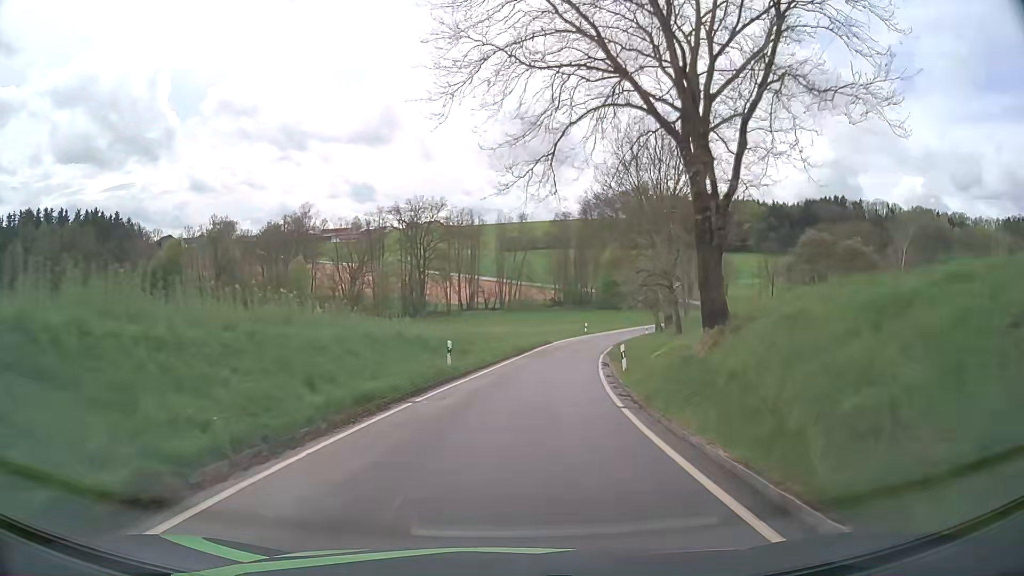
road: tertiary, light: Day
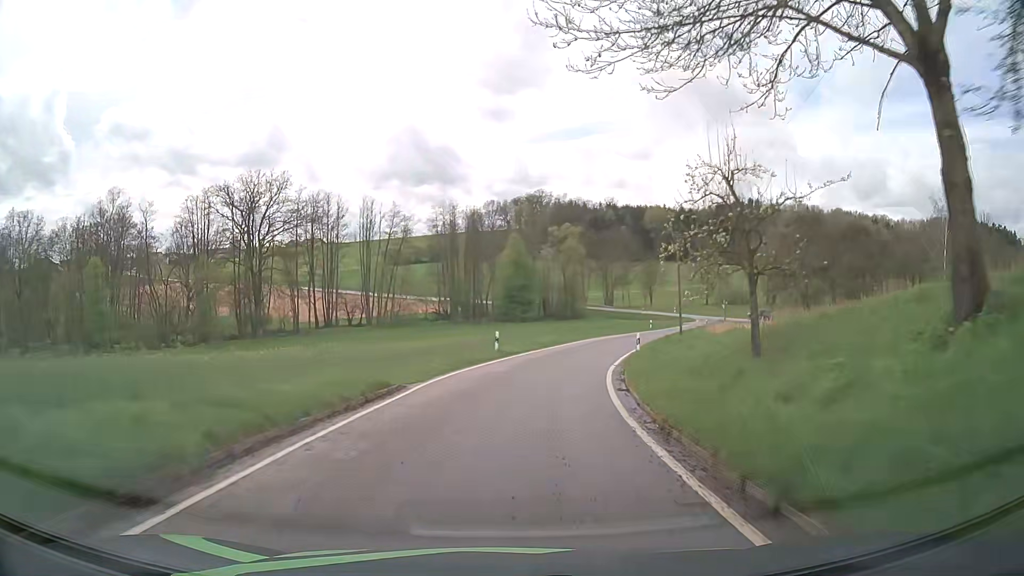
(+3.2, +35.3) m; +9°
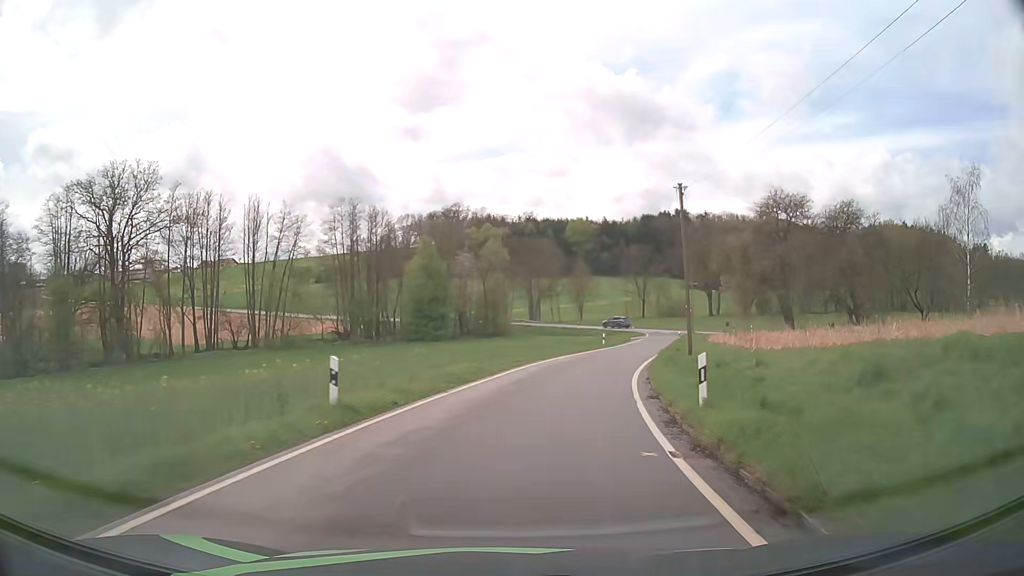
(+0.9, +17.1) m; +7°
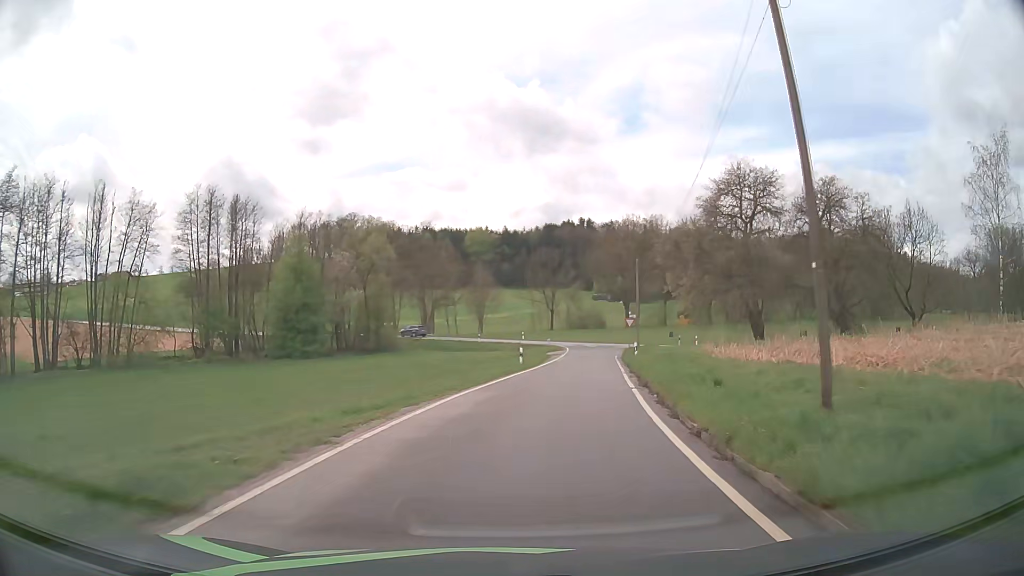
(+1.4, +16.7) m; +9°
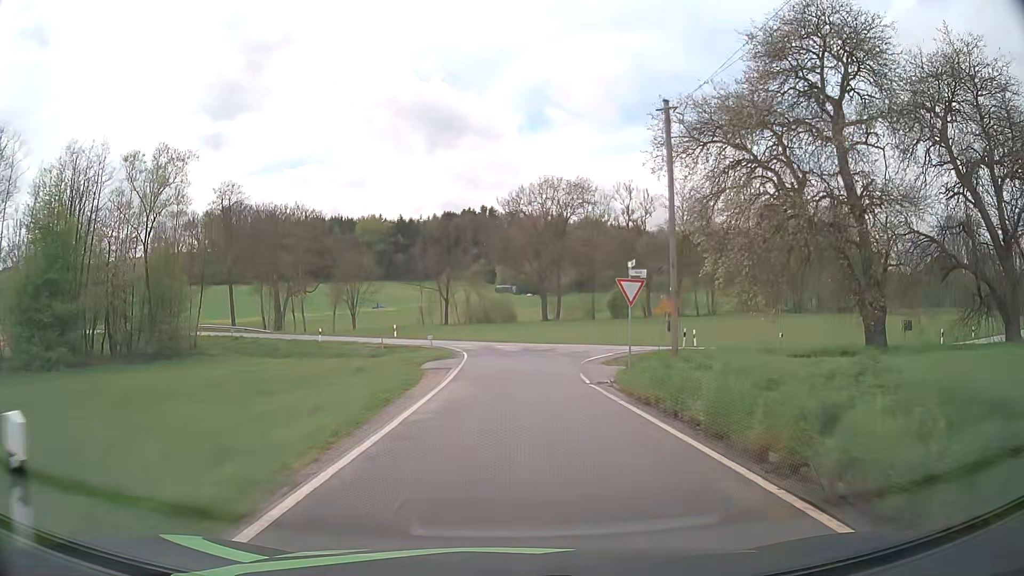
(+2.6, +30.0) m; +8°
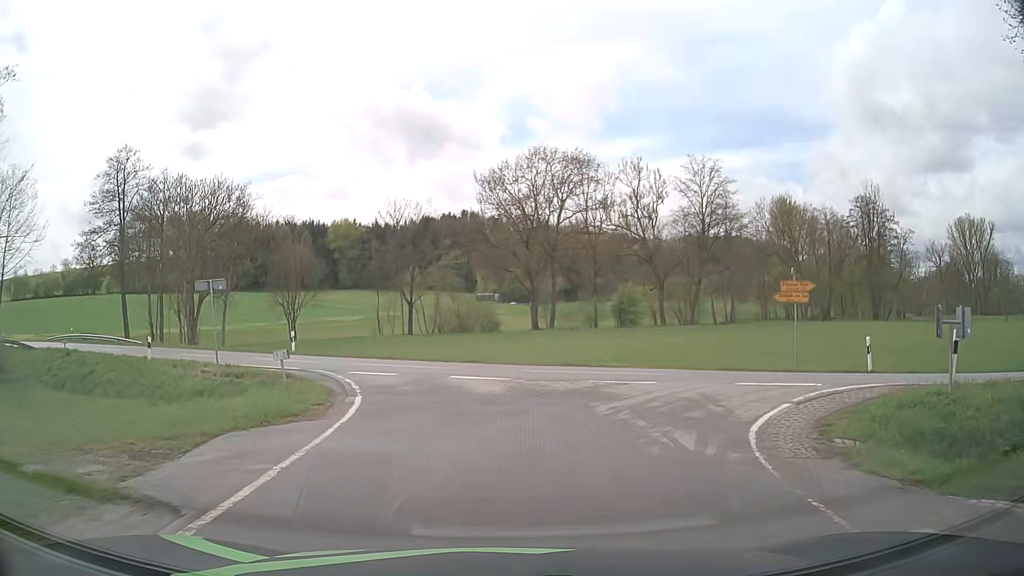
(+0.3, +21.0) m; +1°
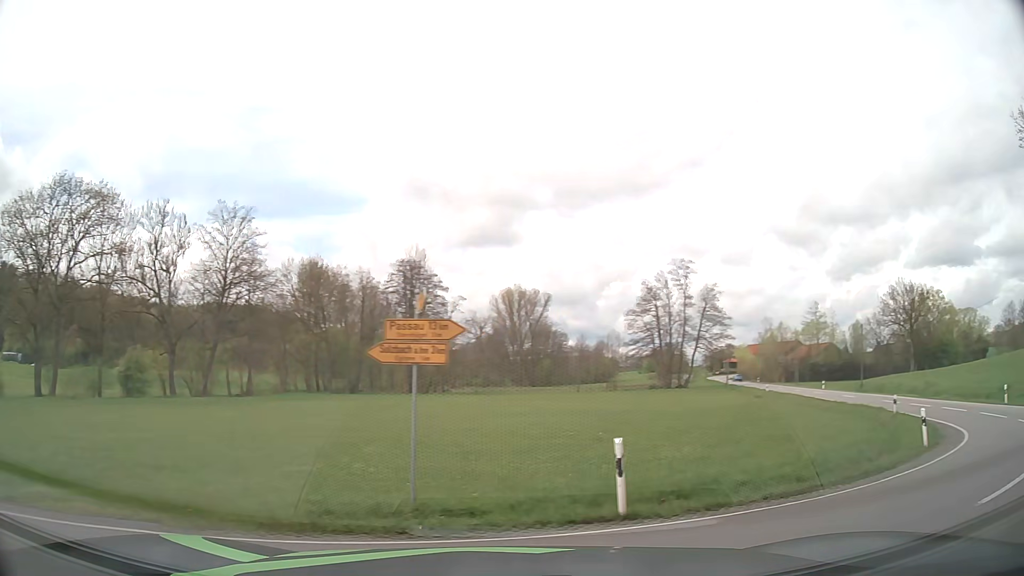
(+2.3, +11.5) m; +40°
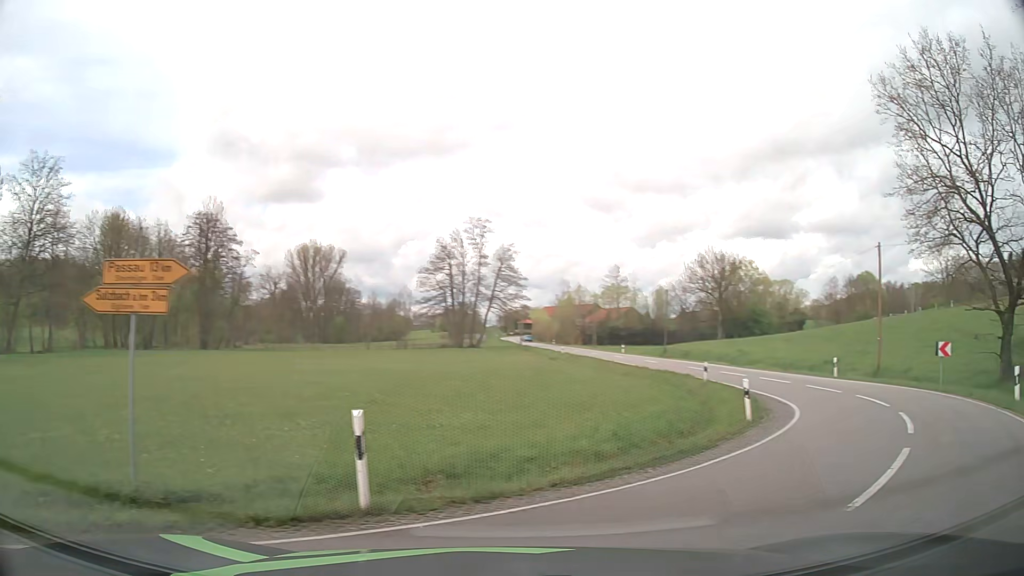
(+0.4, +2.0) m; +18°
(+5, +8) (+11, +16) (+14, +26) (+15, +36) (+15, +46) (+14, +56) (+14, +66) (+13, +76) (+13, +86) (+12, +96) m
